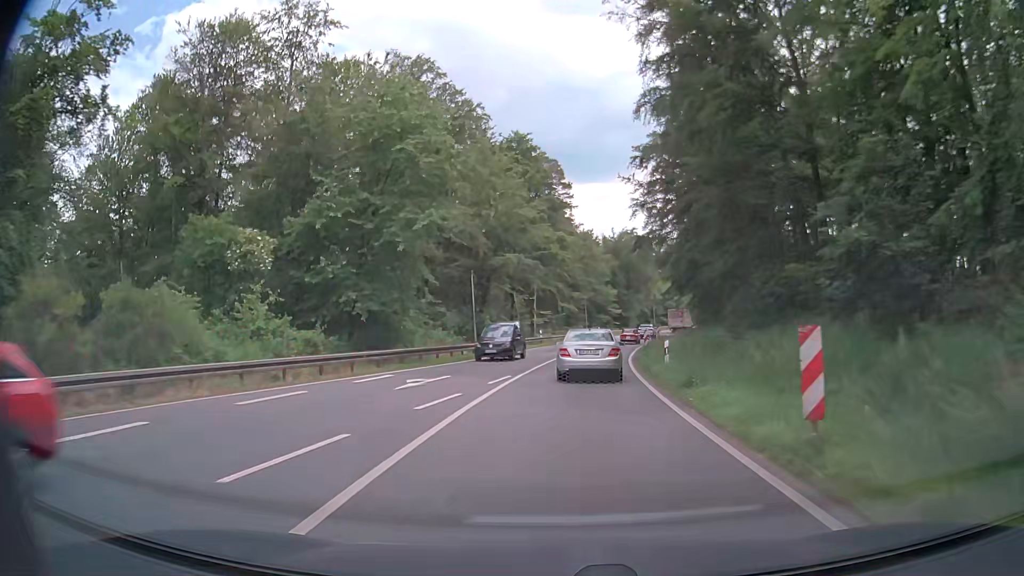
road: primary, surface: asphalt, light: Day
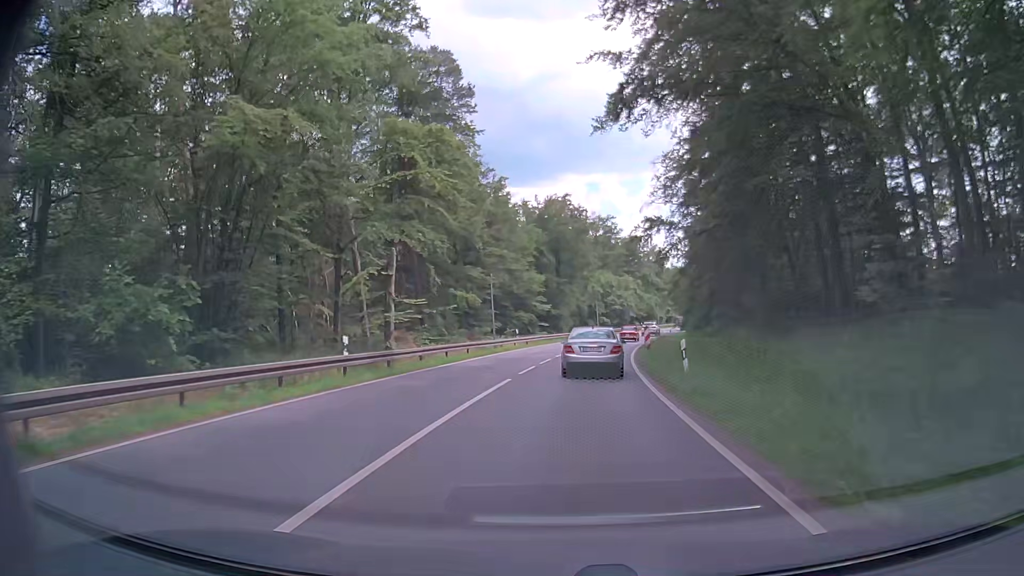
(+2.2, +36.8) m; +7°
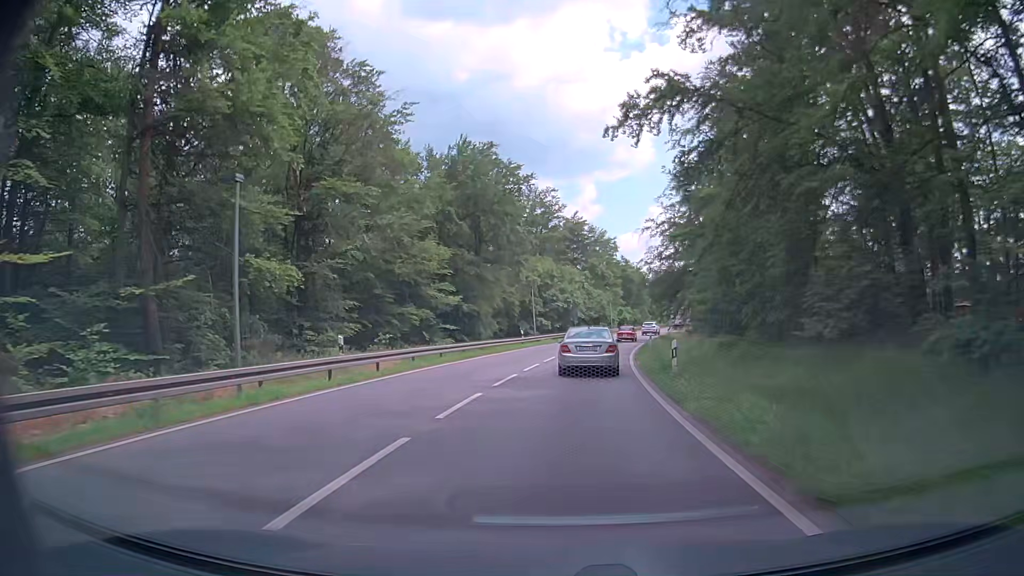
(+1.3, +28.2) m; +5°
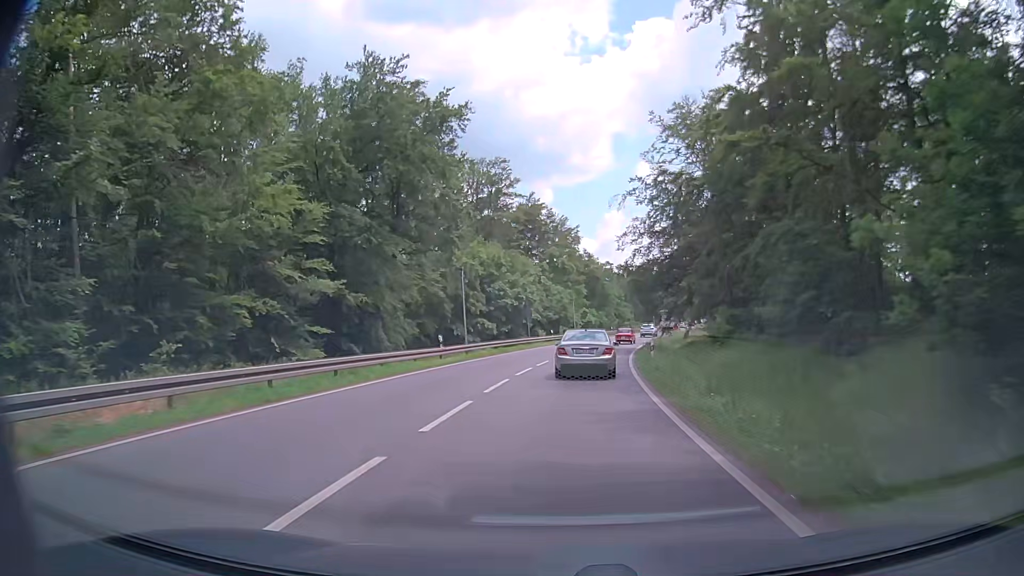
(+0.7, +19.2) m; +4°
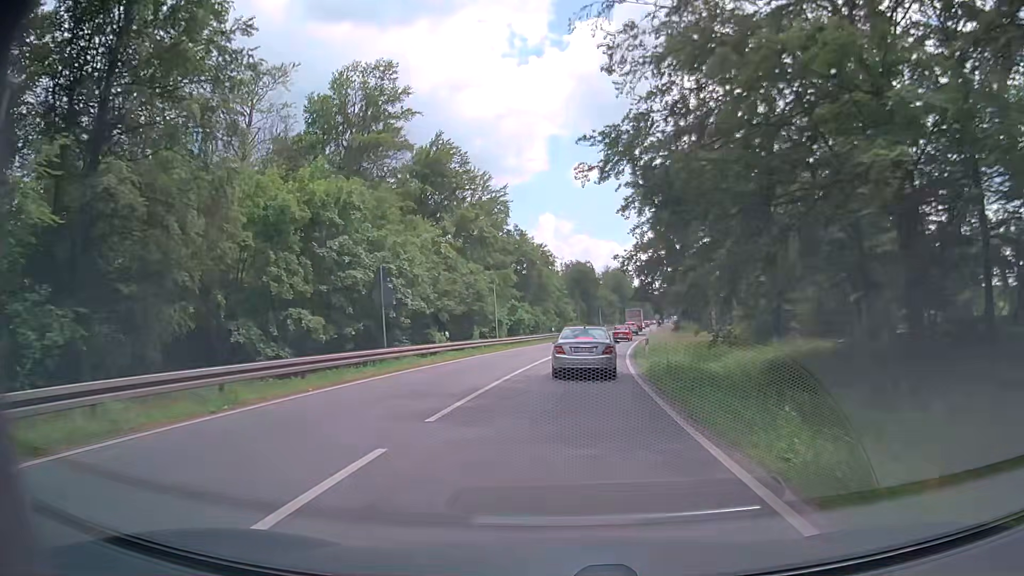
(+1.6, +29.6) m; +6°
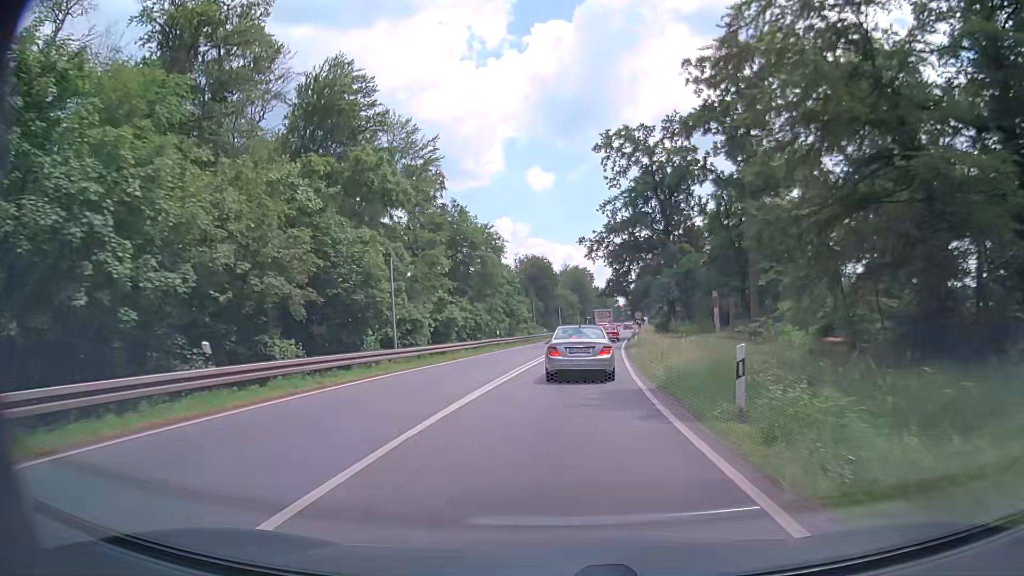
(+0.5, +19.6) m; +3°
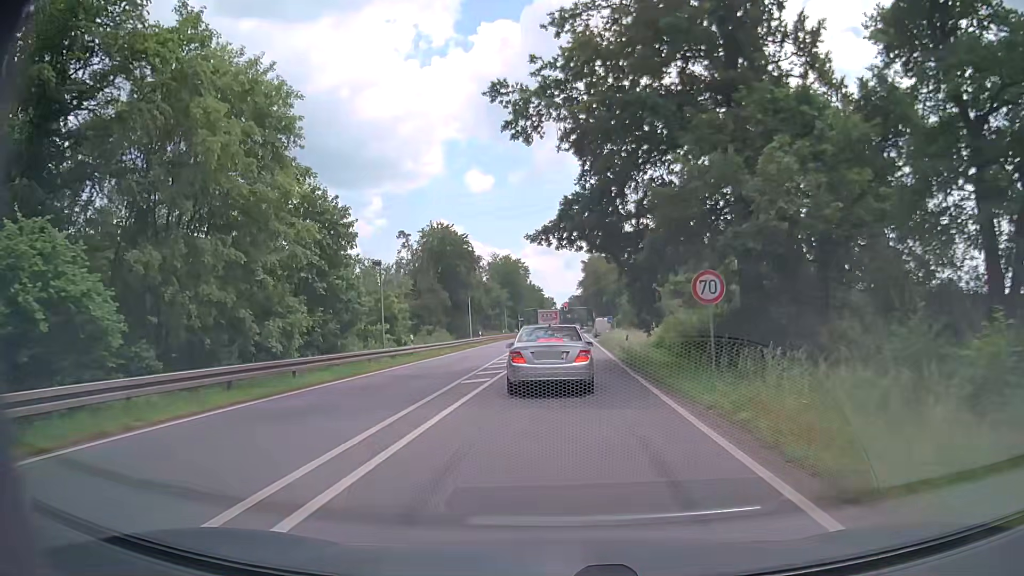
(+2.6, +45.5) m; +5°
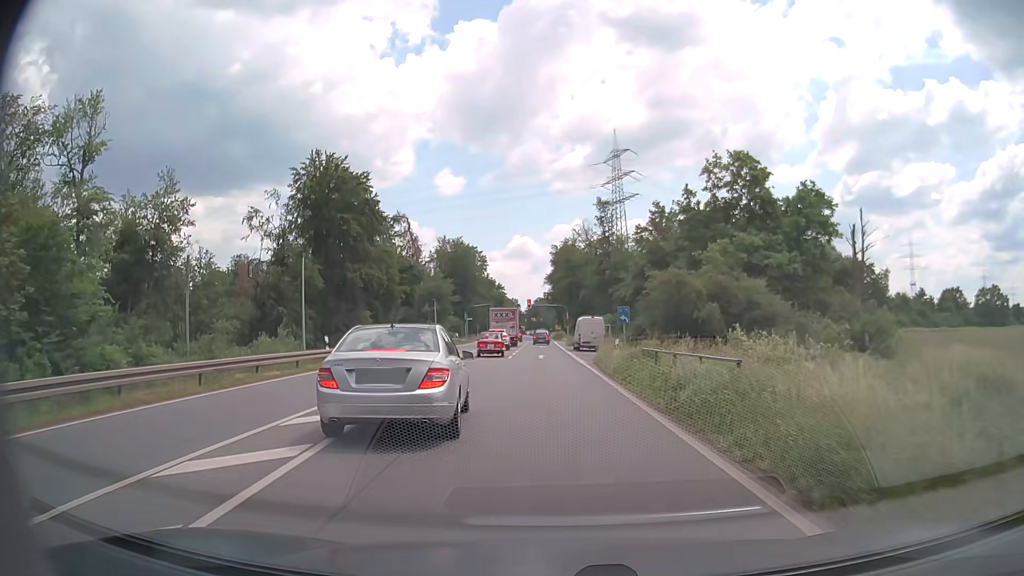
(+1.0, +37.2) m; +3°
(0, +10) (0, +20) (0, +30) (-1, +40) (-1, +50) (-1, +60) (-1, +70) (-1, +80) (-1, +90) (-1, +100) m
